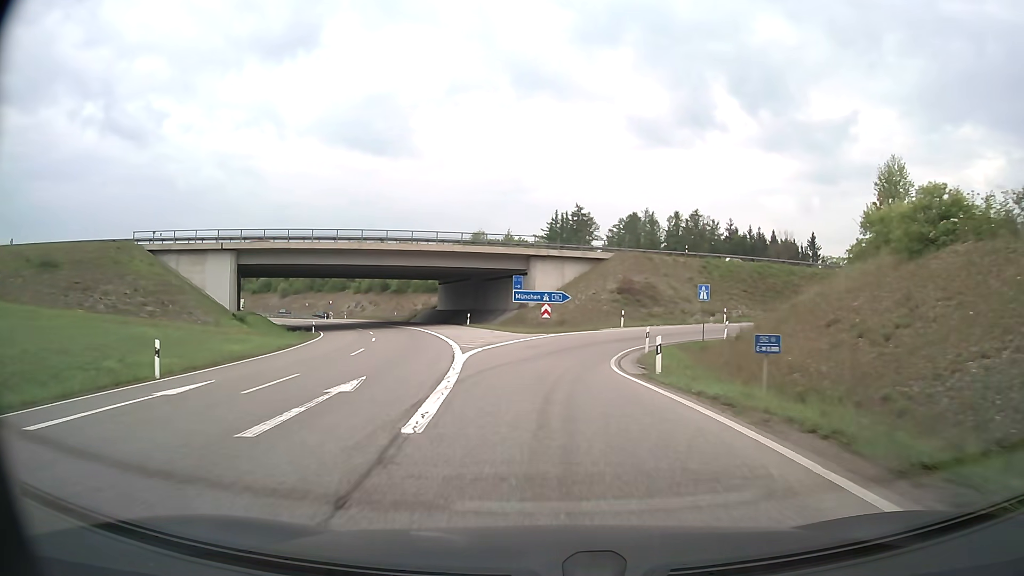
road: trunk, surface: asphalt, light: Day
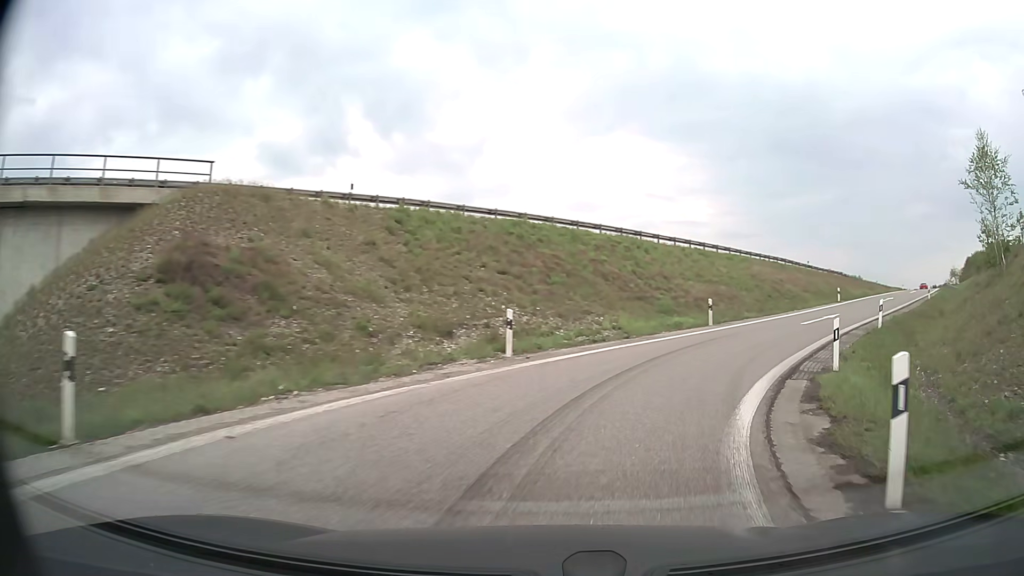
(+5.3, +37.6) m; +30°
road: motorway_link
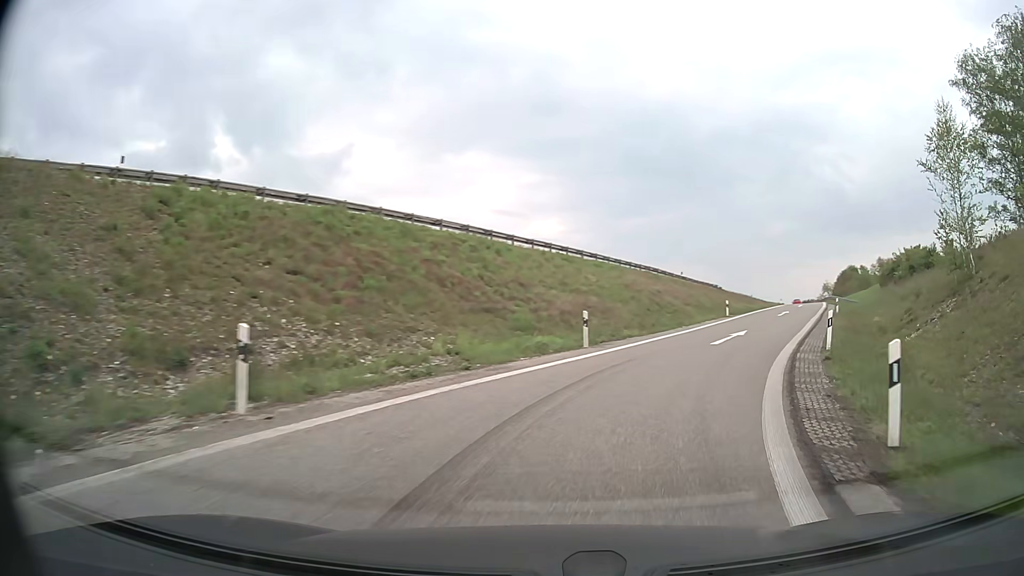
(+0.8, +7.8) m; +12°
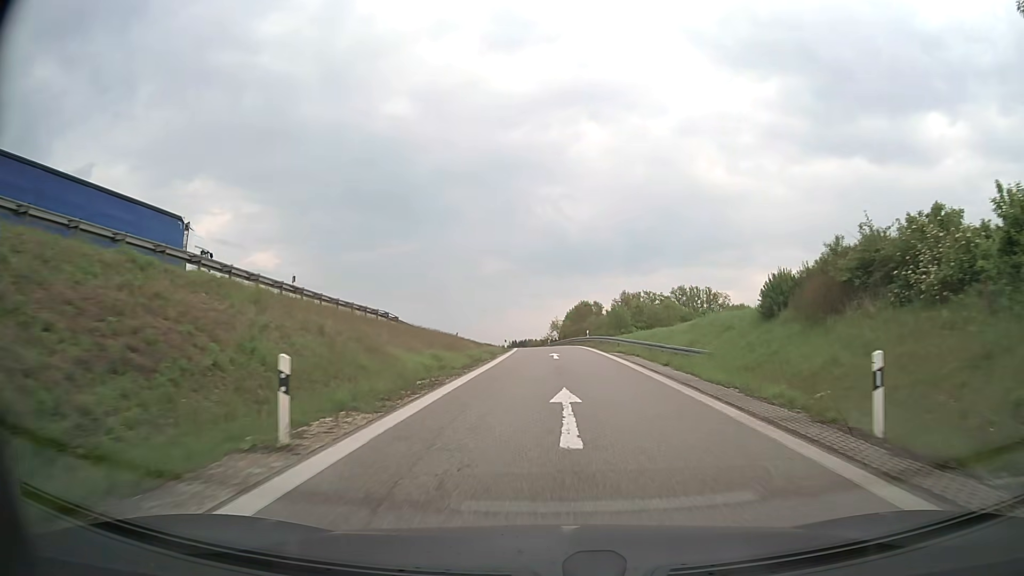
(+11.0, +34.7) m; +25°
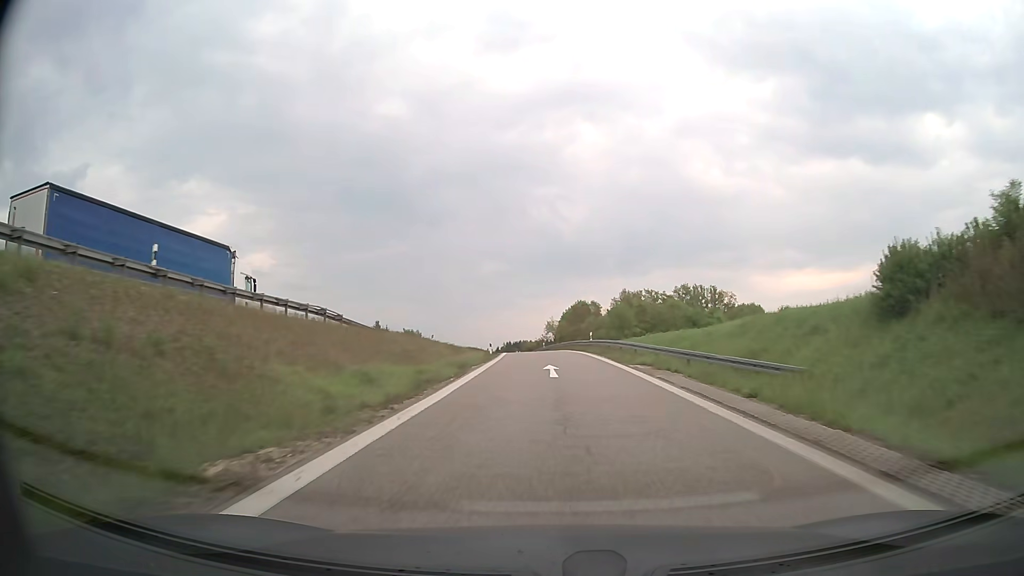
(+0.1, +10.8) m; +1°
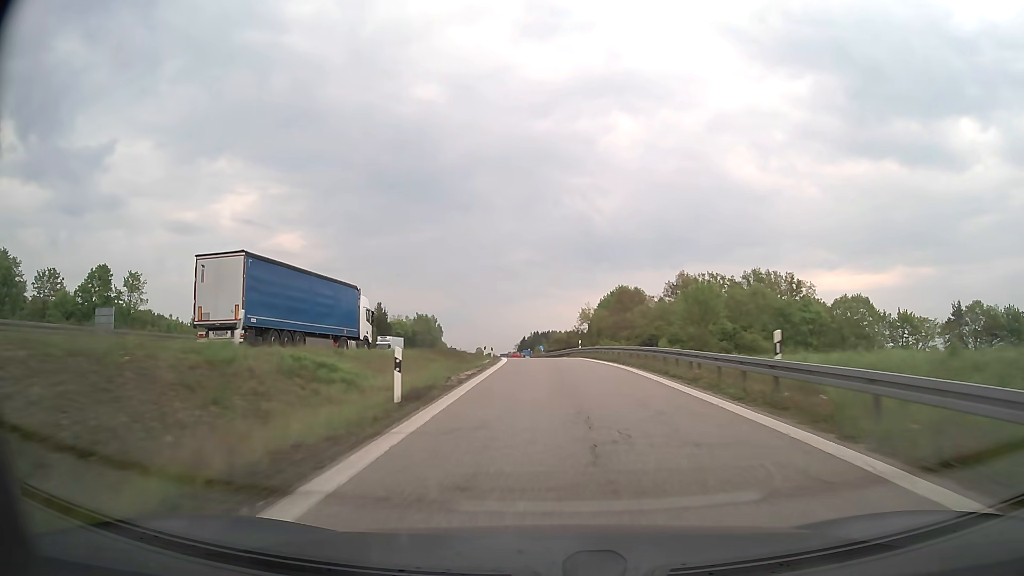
(-0.7, +36.0) m; -3°
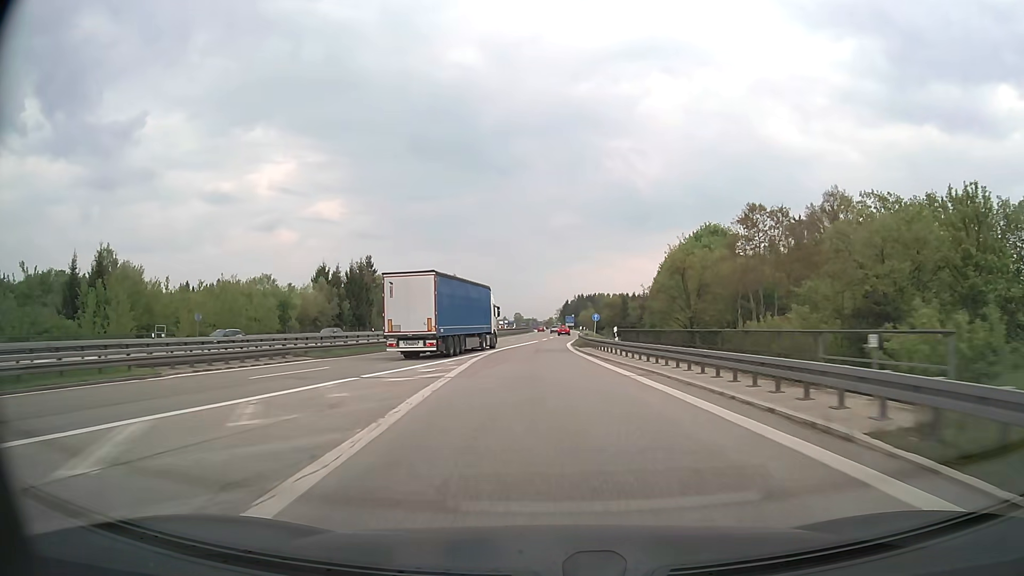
(-1.4, +52.7) m; -3°
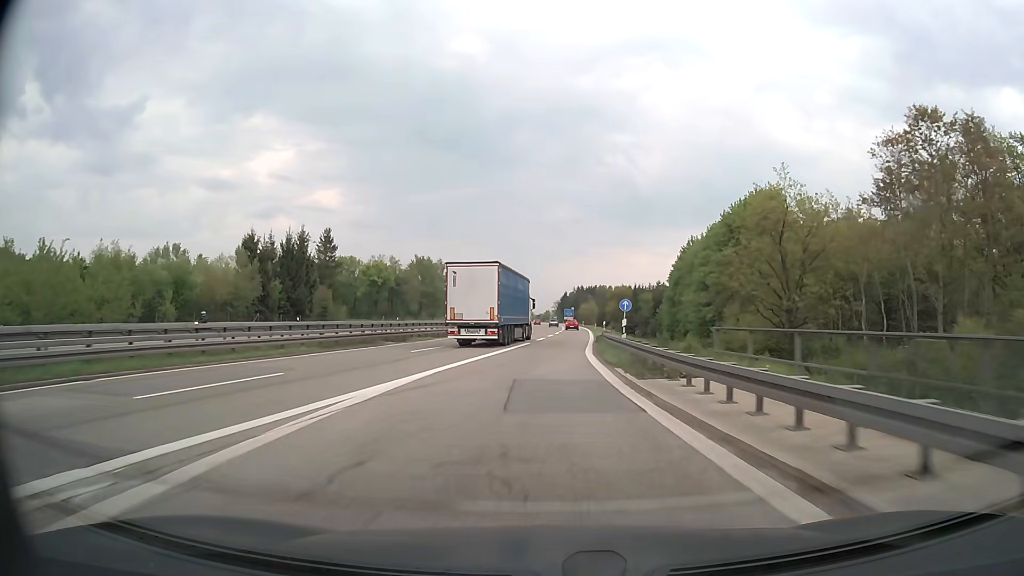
(-0.2, +27.2) m; 0°
(0, +10) (0, +20) (+1, +30) (+1, +40) (+1, +50) (+2, +60) (+2, +70) (+2, +80) (+2, +90) (+2, +100) m
